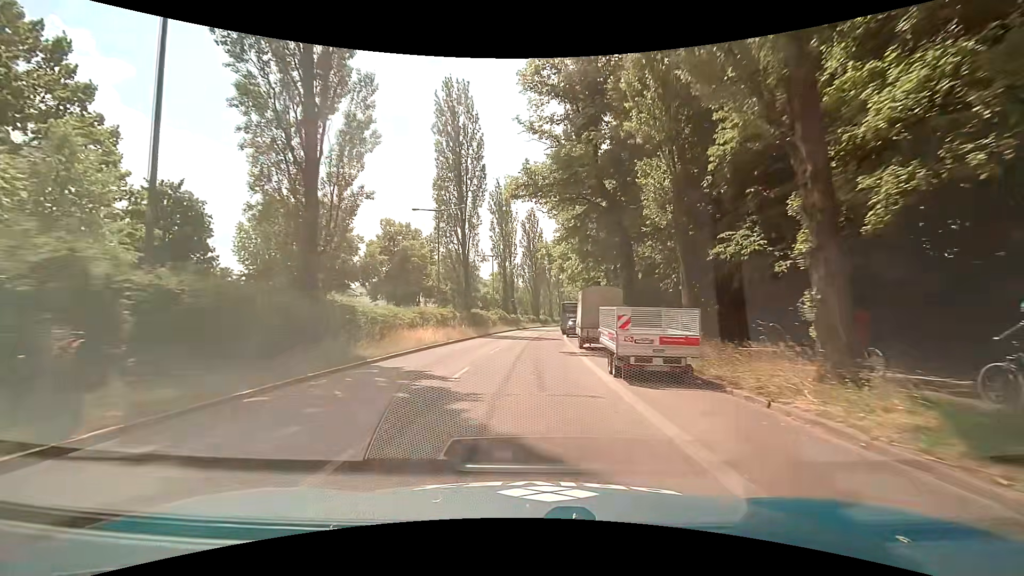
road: secondary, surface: asphalt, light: Day
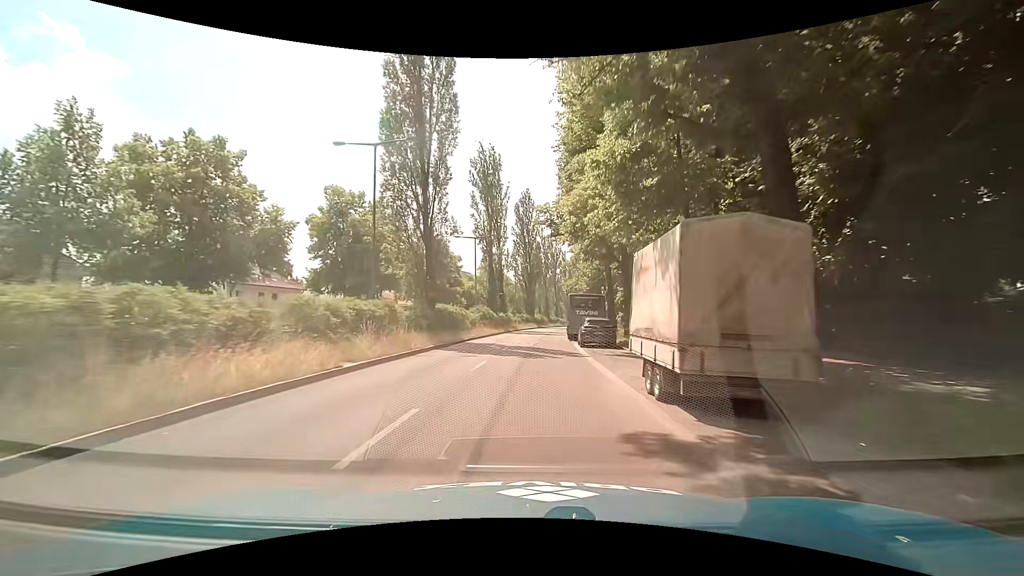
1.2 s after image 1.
(+0.1, +15.6) m; 0°
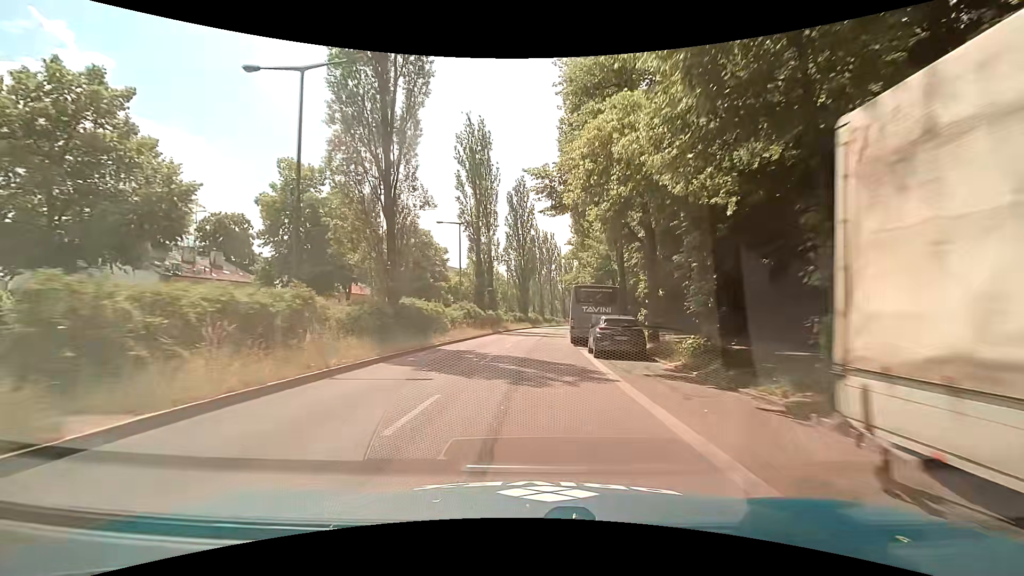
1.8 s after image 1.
(+0.1, +7.7) m; +1°
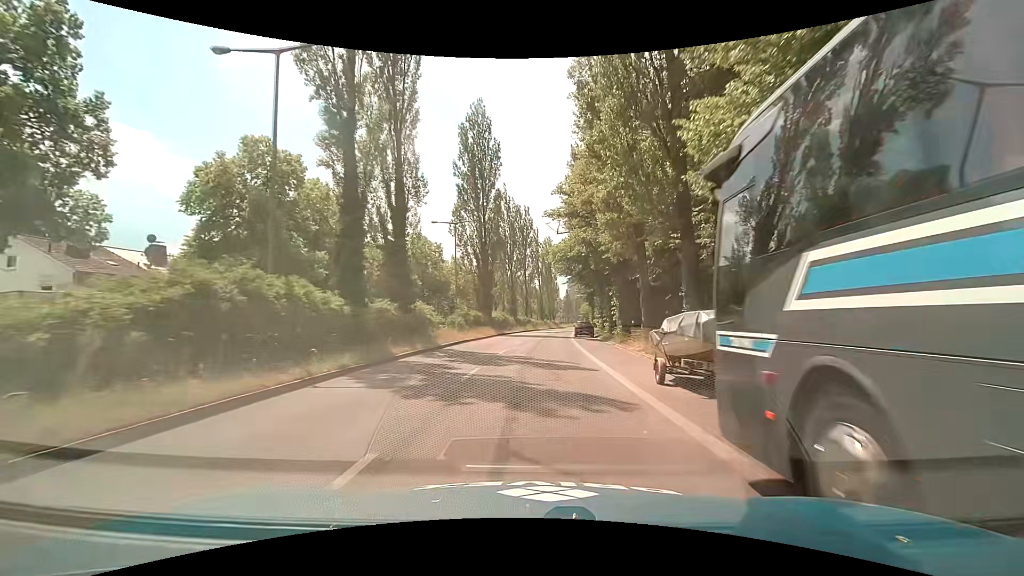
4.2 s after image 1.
(+0.9, +30.9) m; +4°
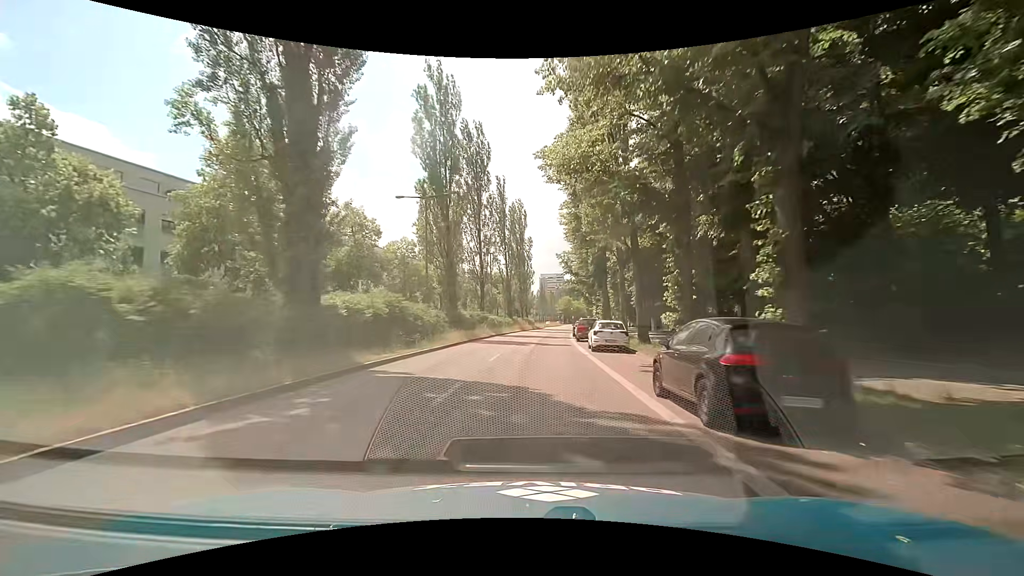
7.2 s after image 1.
(+0.4, +39.2) m; +2°
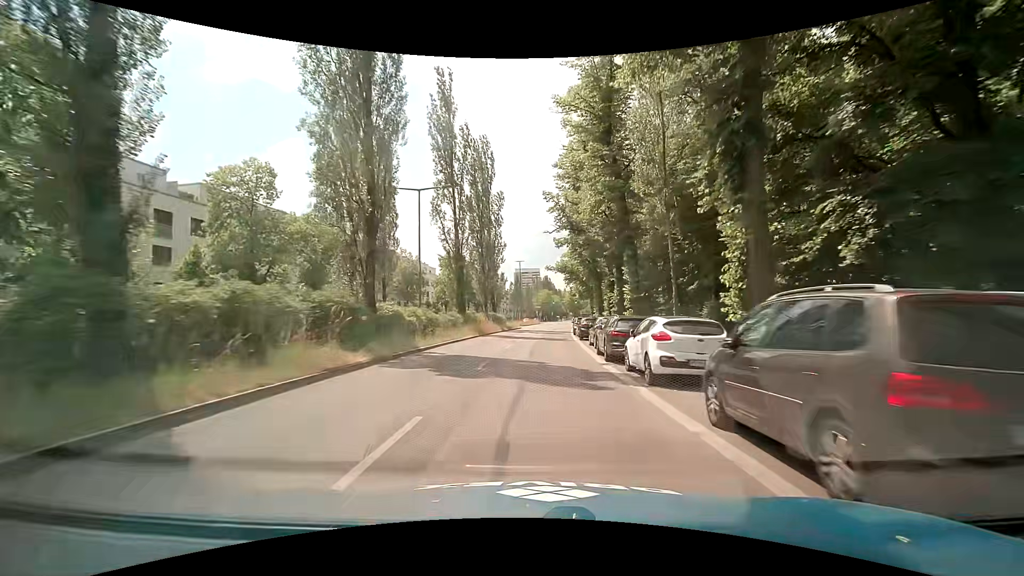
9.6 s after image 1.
(+1.1, +31.0) m; +3°
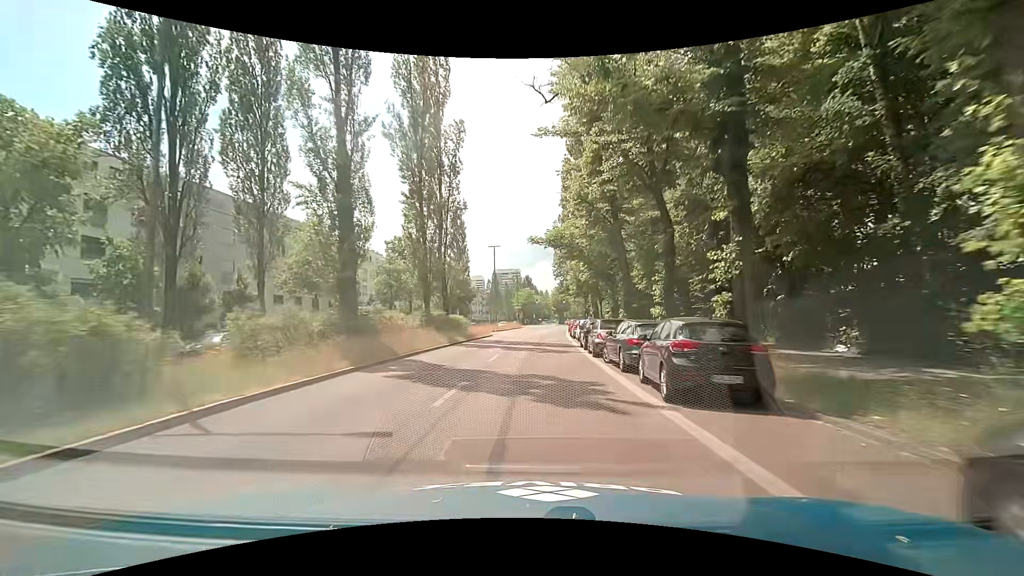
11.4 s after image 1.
(+0.5, +22.9) m; +2°
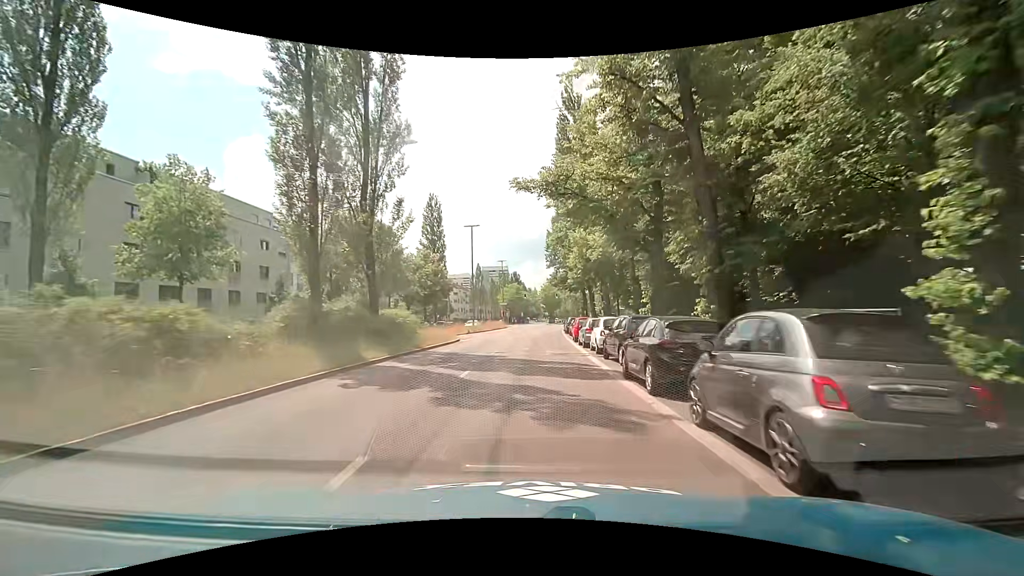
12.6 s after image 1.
(+0.3, +15.1) m; +2°
(0, +10) (0, +20) (+1, +30) (+1, +40) (+1, +50) (+2, +60) (+2, +70) (+3, +80) (+4, +90) (+5, +100) m
